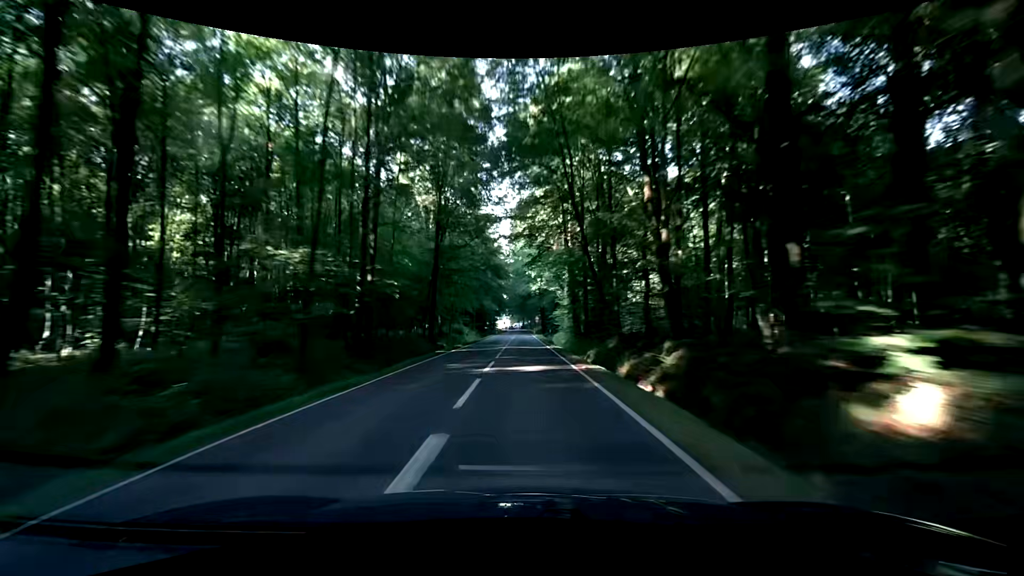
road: secondary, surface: asphalt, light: Day
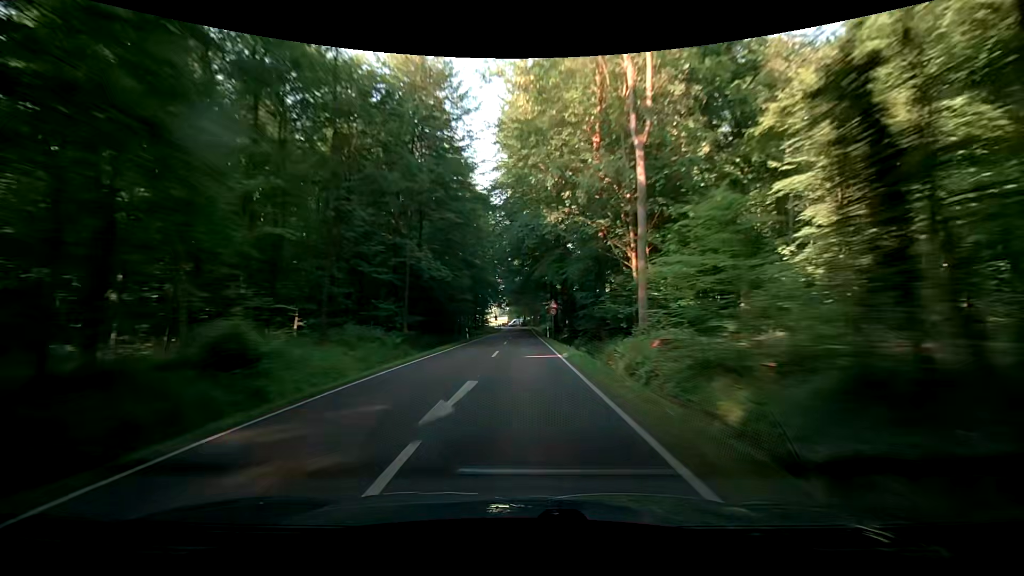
(+0.2, +48.2) m; -1°
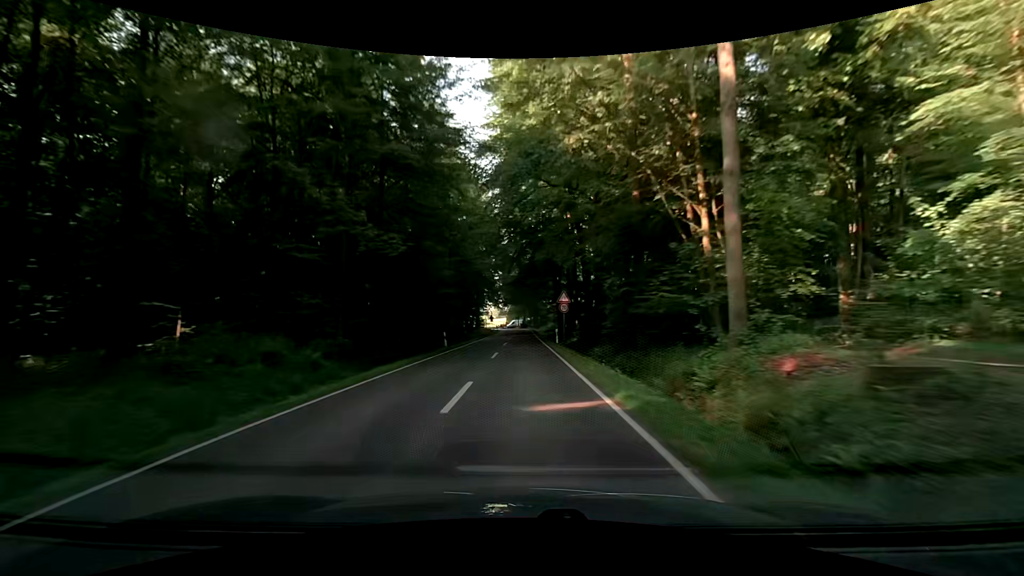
(0.0, +11.9) m; +1°
(0, +10) (0, +20) (0, +30) (-1, +40) (-1, +50) (-1, +60) (-1, +70) (-1, +80) (-1, +90) (-2, +100) m
